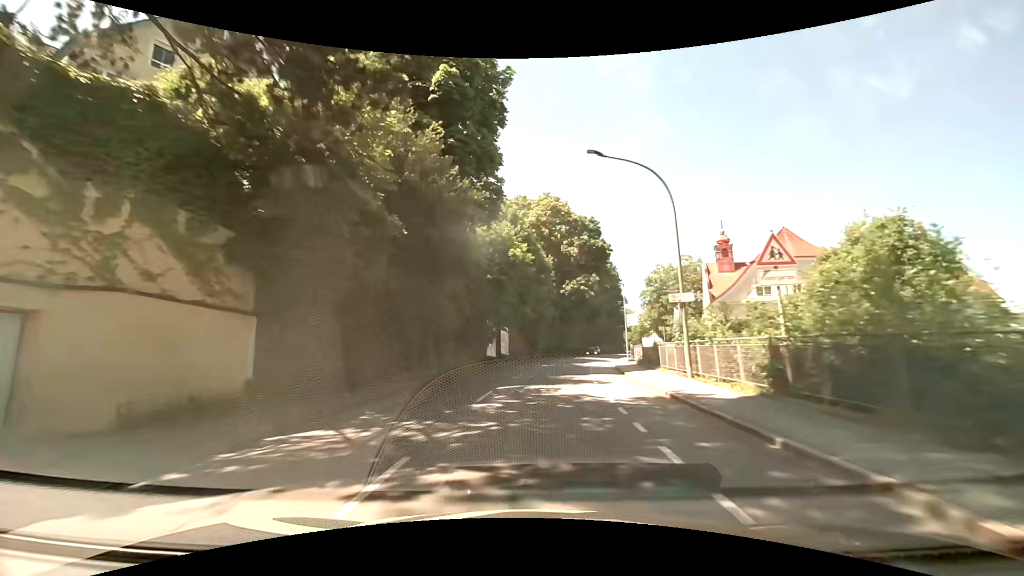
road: tertiary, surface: asphalt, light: Day
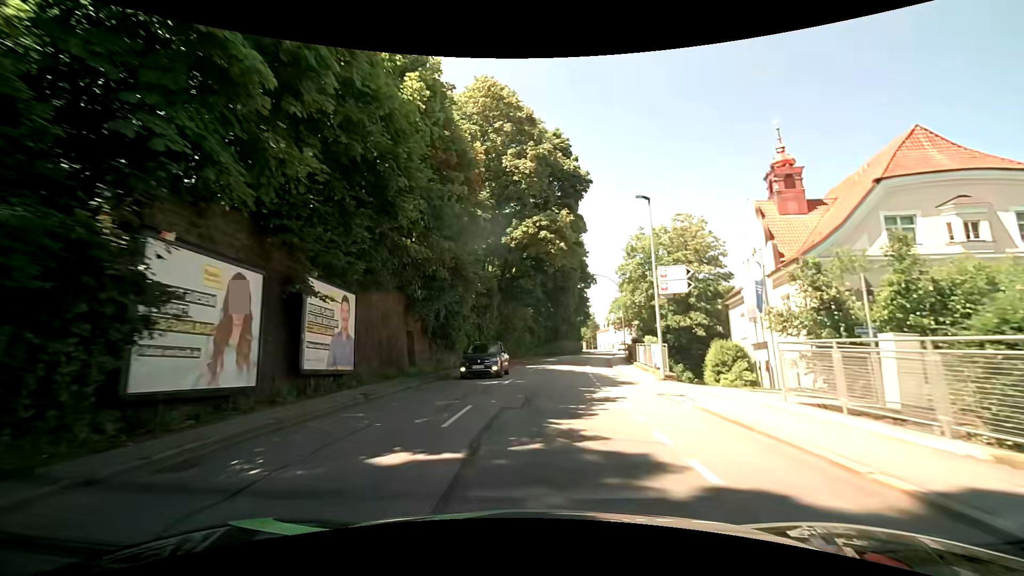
(+1.7, +31.0) m; +7°
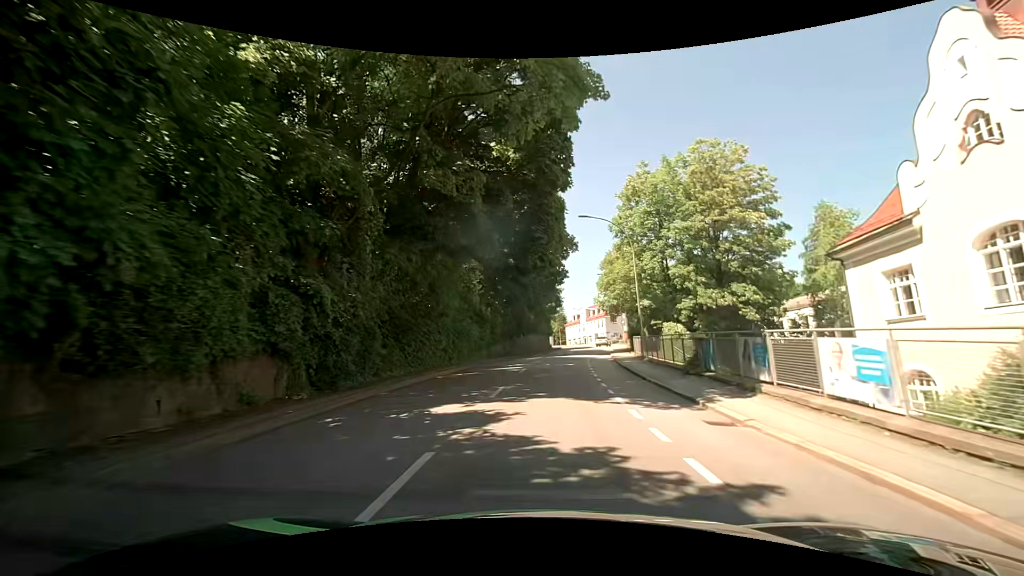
(+0.6, +22.8) m; +4°
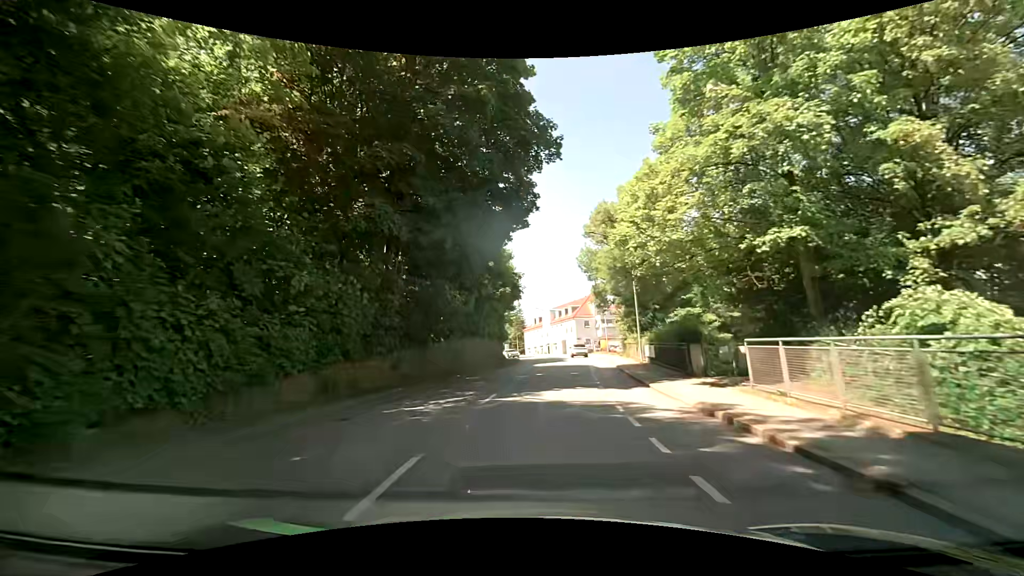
(+1.0, +26.5) m; +4°
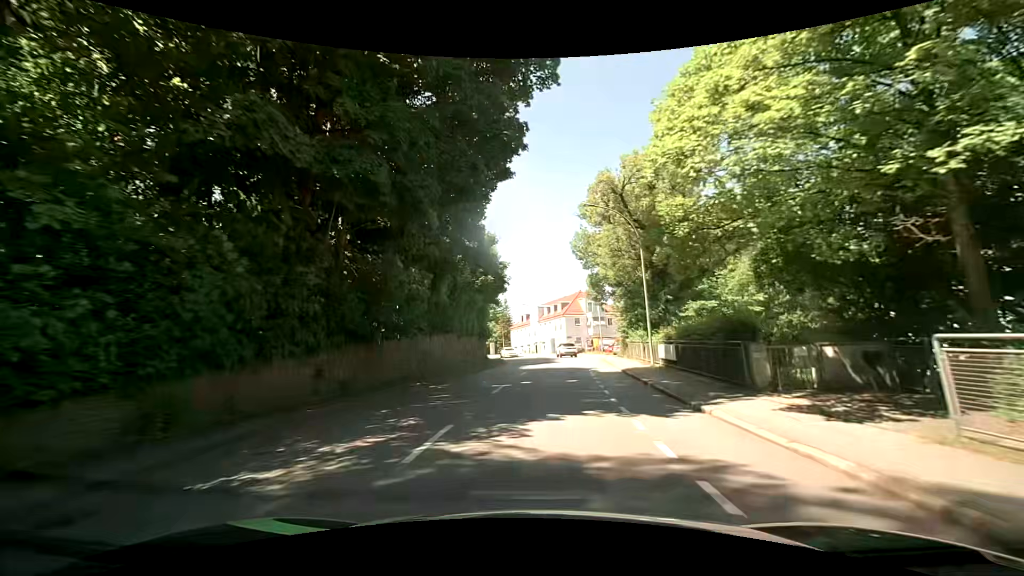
(+0.1, +6.4) m; +2°
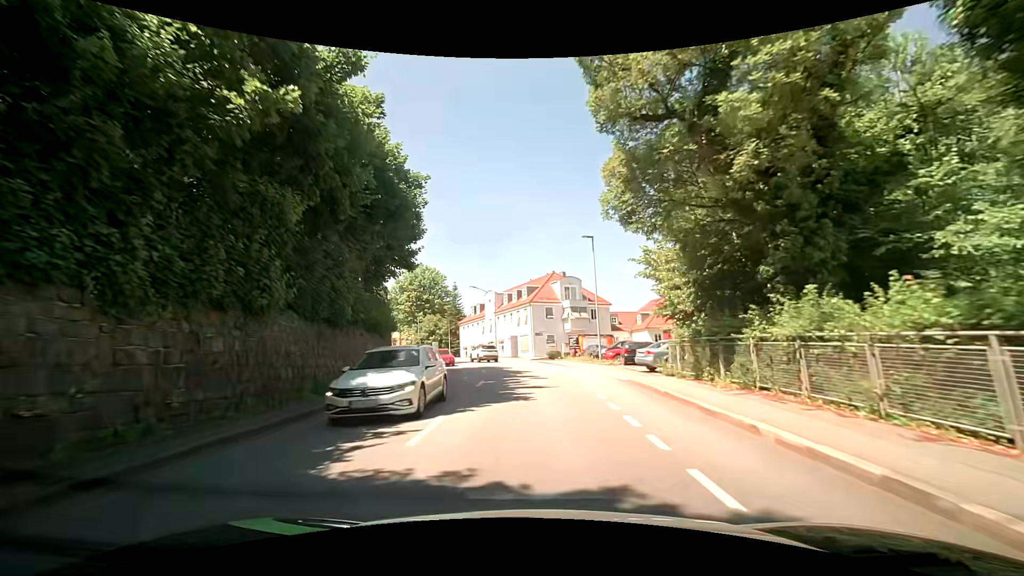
(+1.0, +25.9) m; +4°
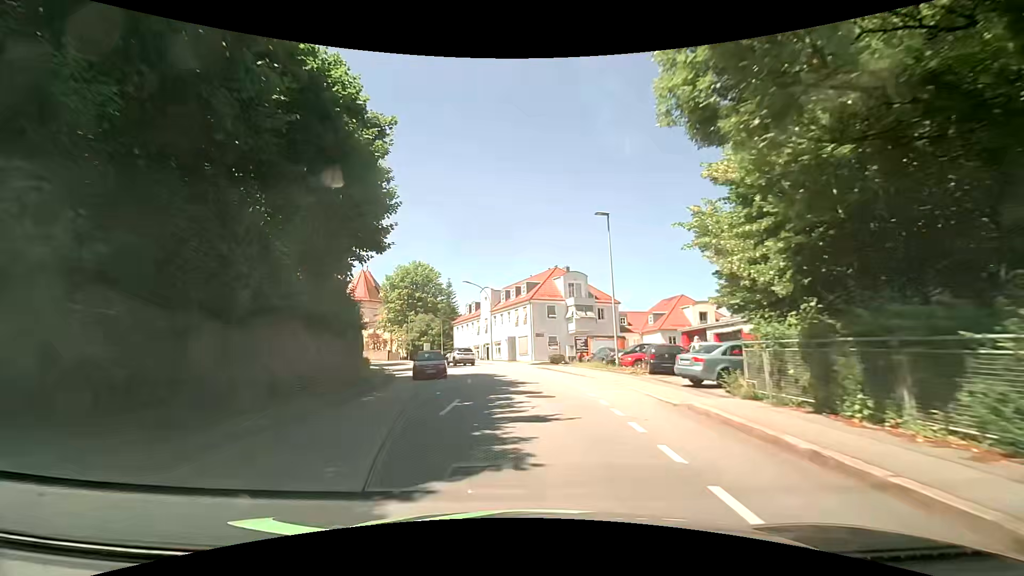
(0.0, +6.5) m; 0°
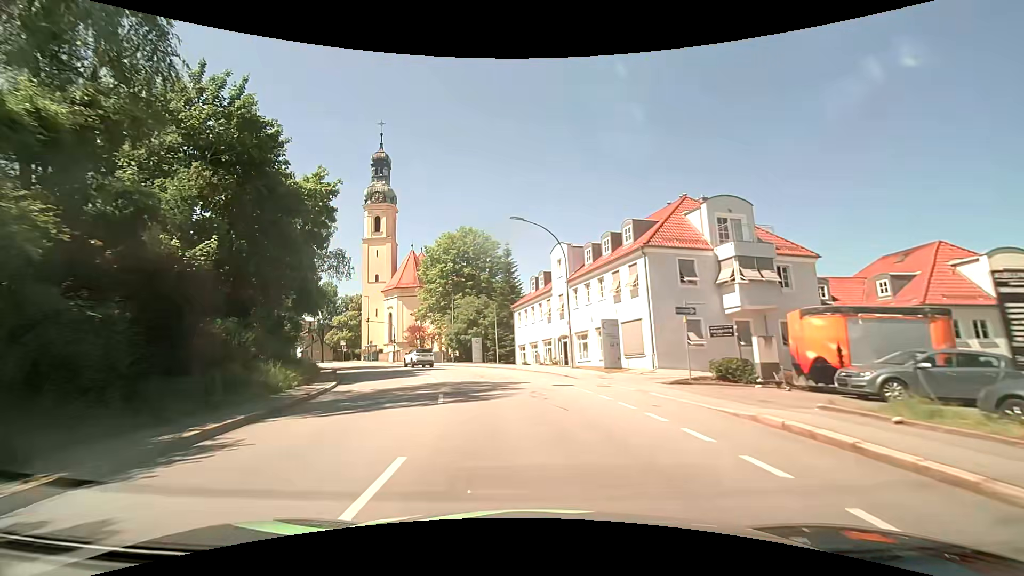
(-1.2, +26.2) m; -8°
(-1, +10) (-2, +20) (-4, +30) (-8, +39) (-12, +48) (-17, +57) (-23, +65) (-29, +73) (-35, +81) (-41, +88) m
